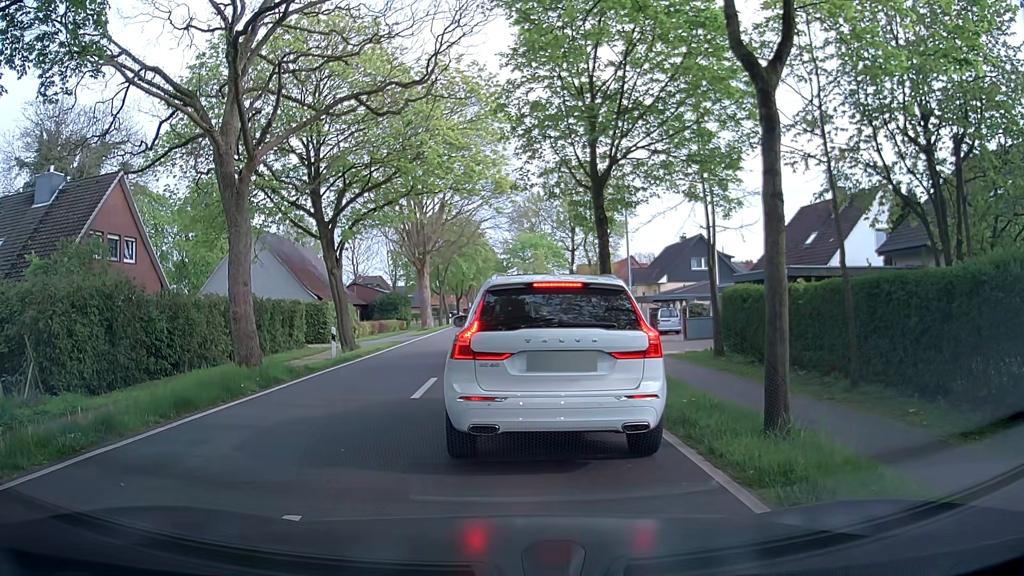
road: tertiary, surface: asphalt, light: Day
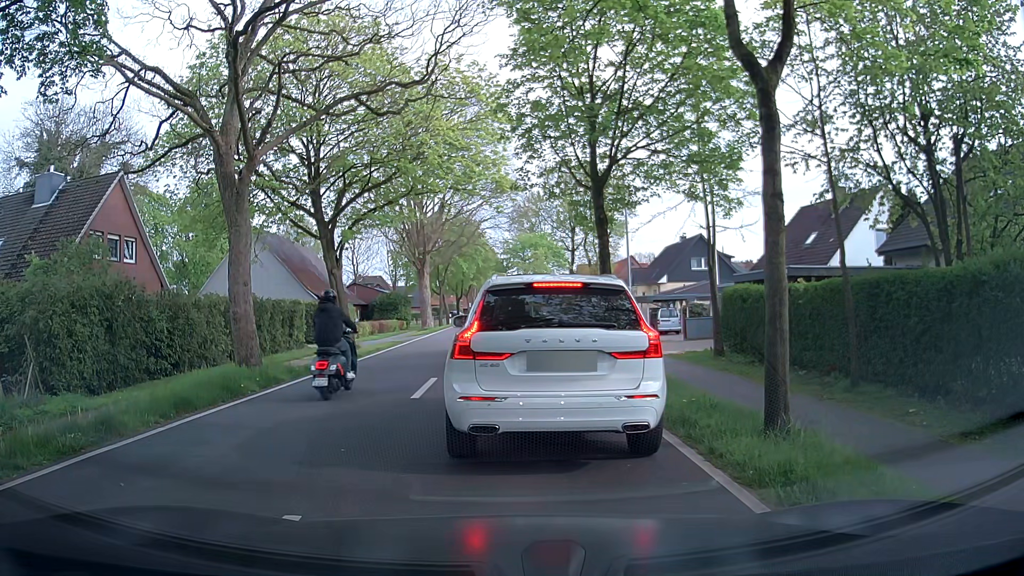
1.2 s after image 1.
(0.0, 0.0) m; 0°
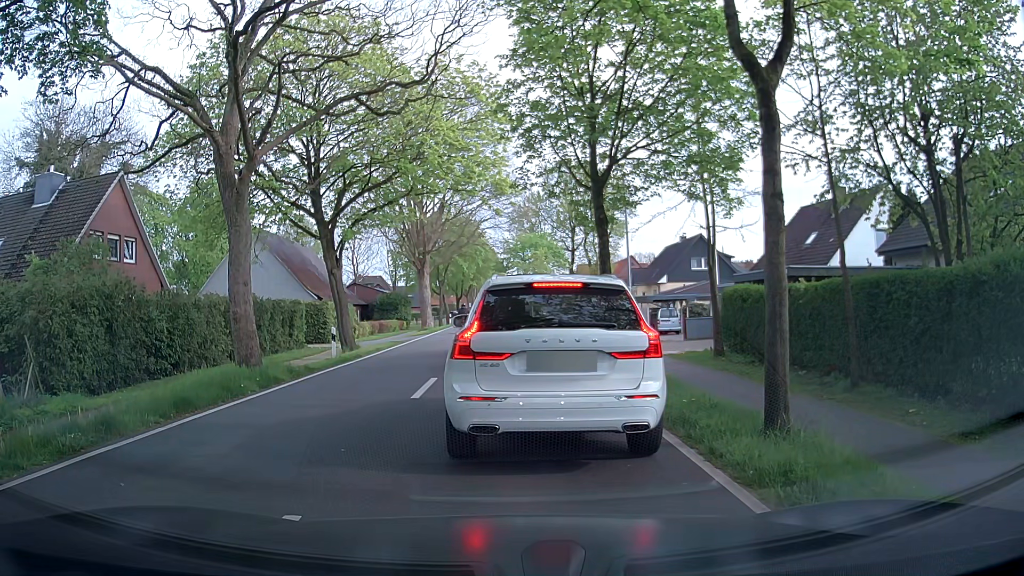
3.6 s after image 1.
(0.0, 0.0) m; 0°
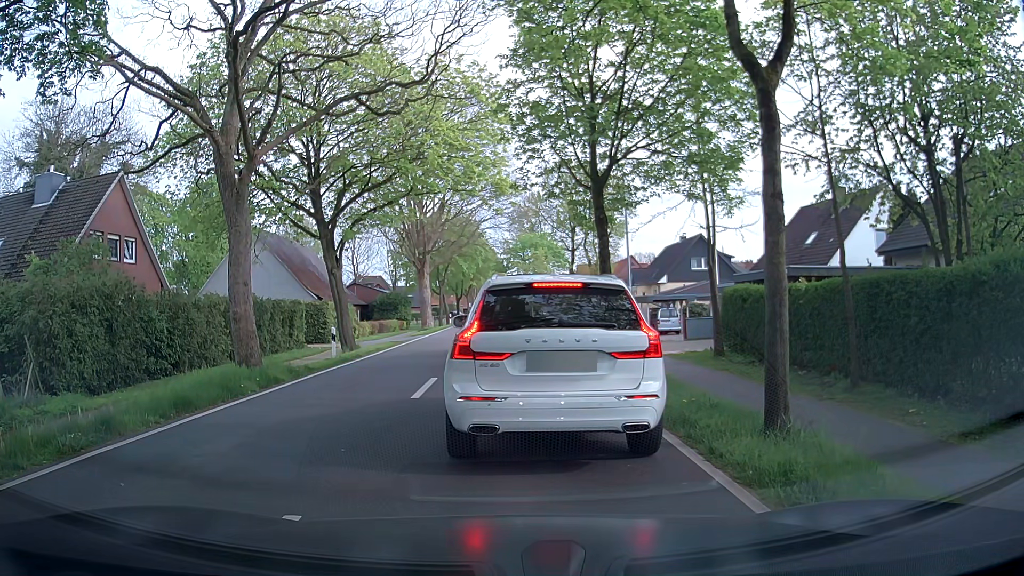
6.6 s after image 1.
(0.0, 0.0) m; 0°
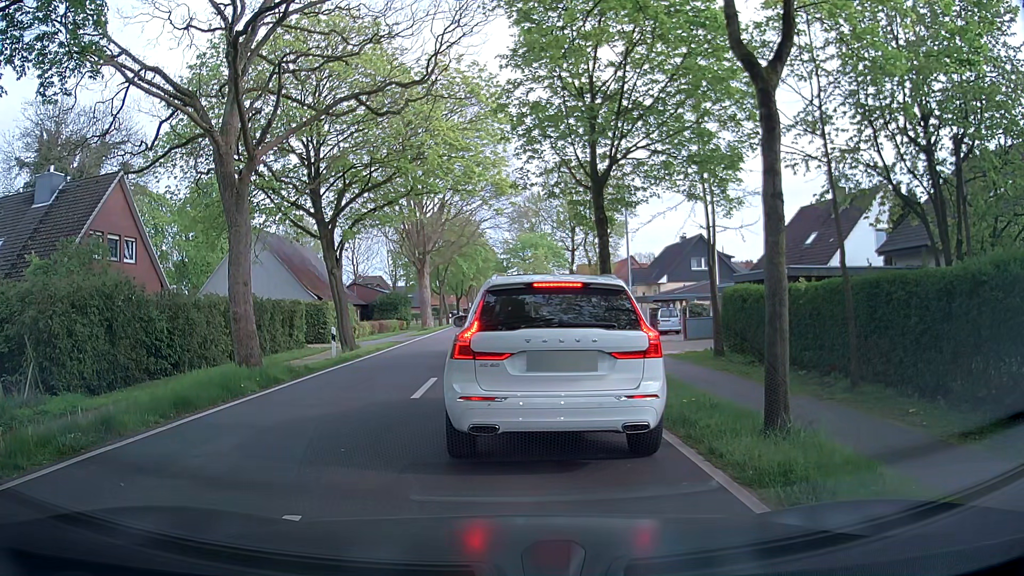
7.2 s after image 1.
(0.0, 0.0) m; 0°
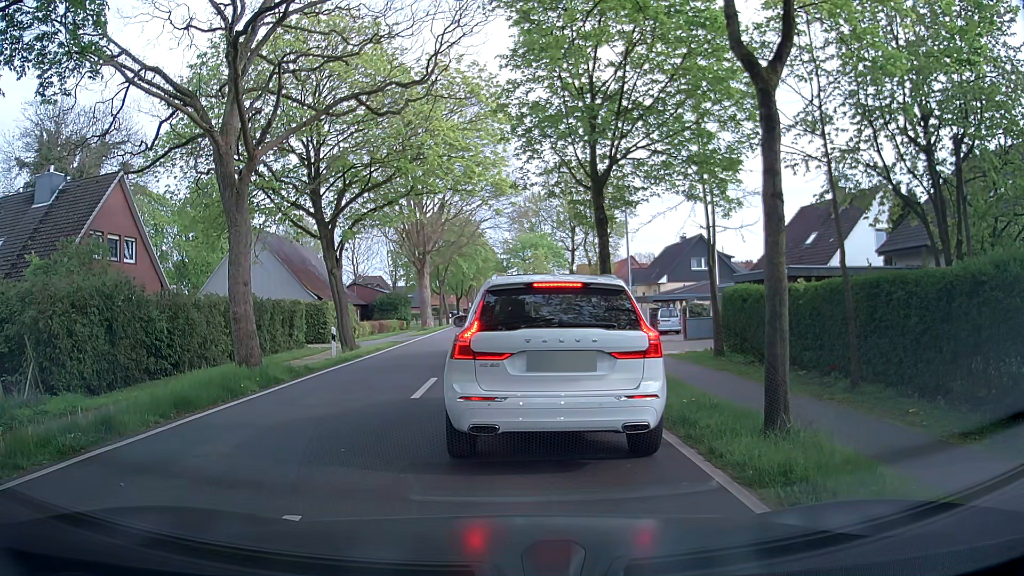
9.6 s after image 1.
(0.0, 0.0) m; 0°
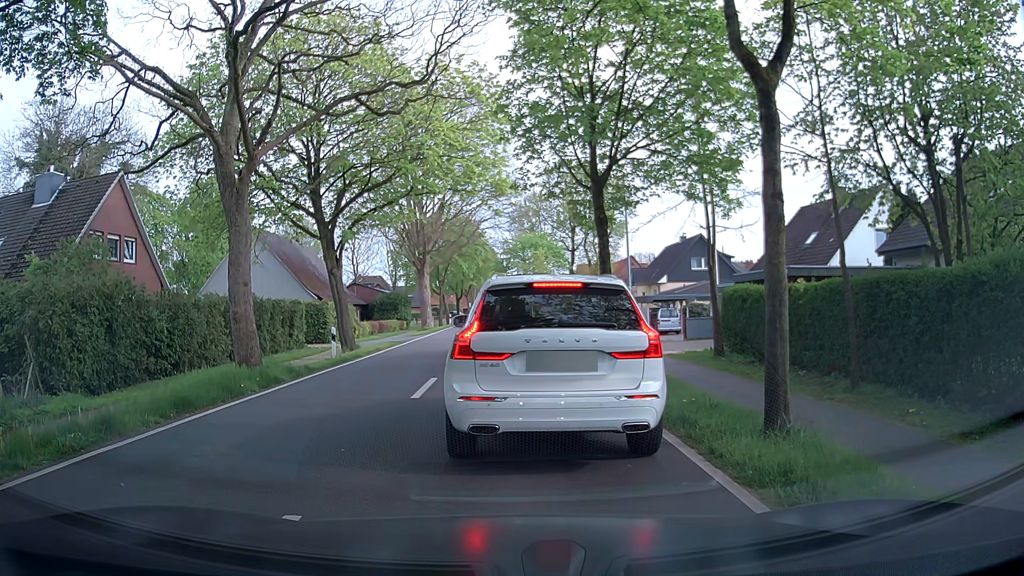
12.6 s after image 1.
(0.0, 0.0) m; 0°
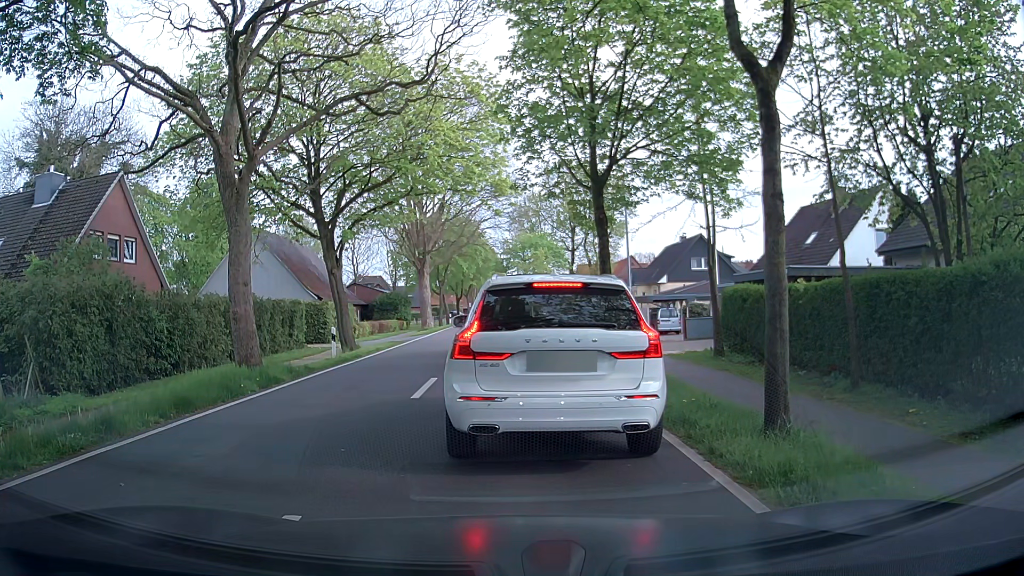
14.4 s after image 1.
(0.0, 0.0) m; 0°
